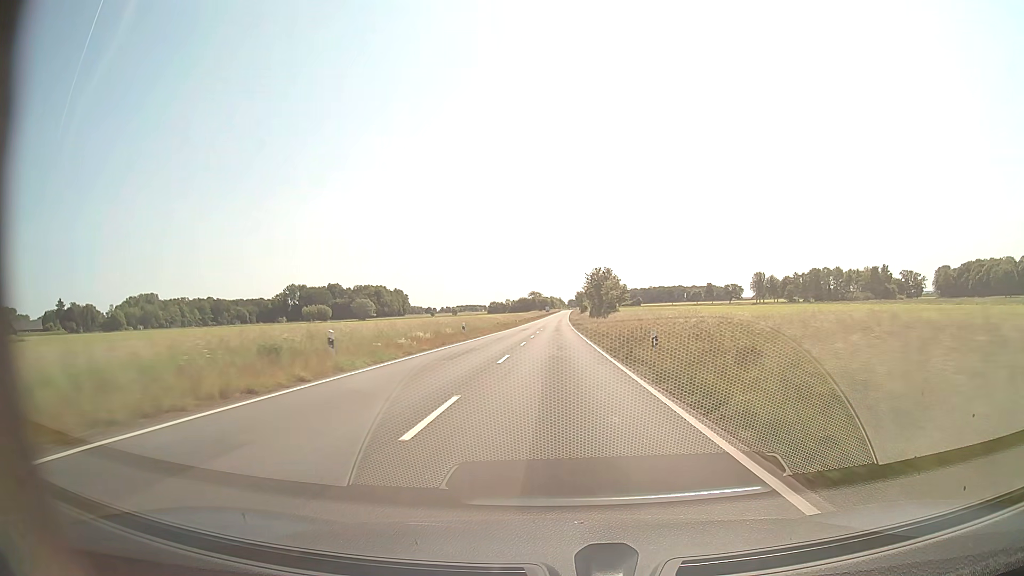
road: secondary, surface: asphalt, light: Day
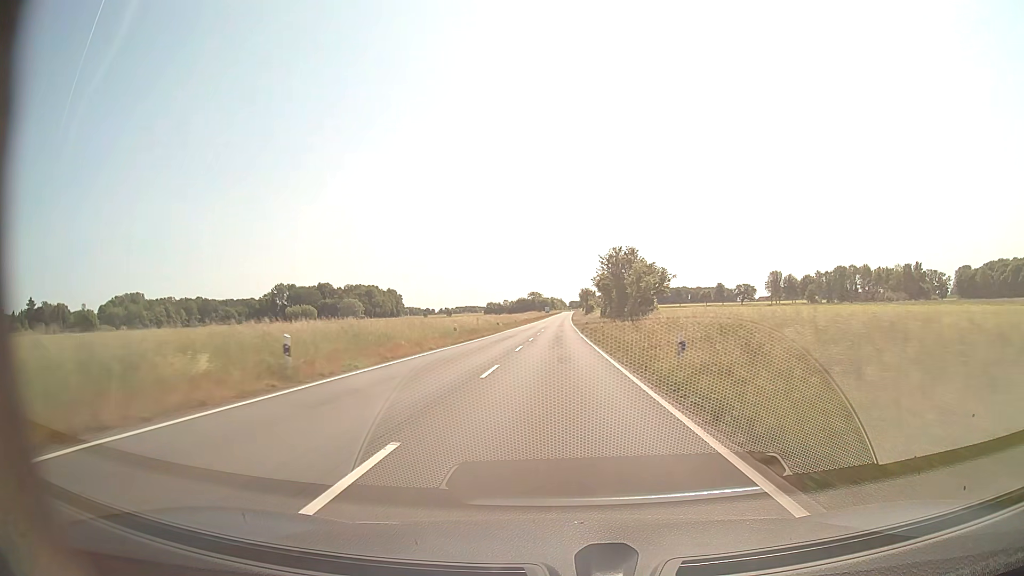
(-0.1, +28.5) m; 0°
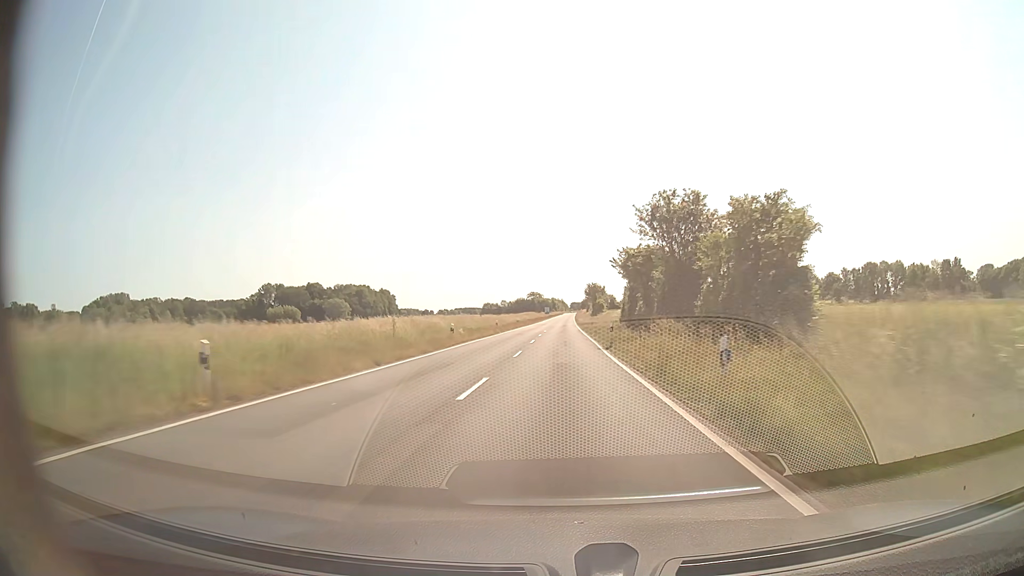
(0.0, +28.6) m; 0°
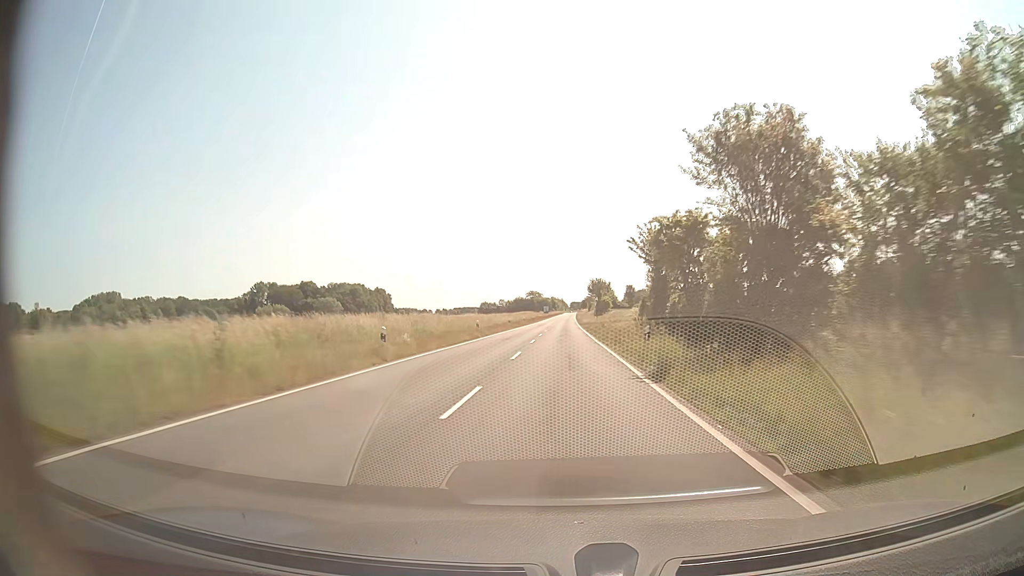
(0.0, +14.3) m; 0°
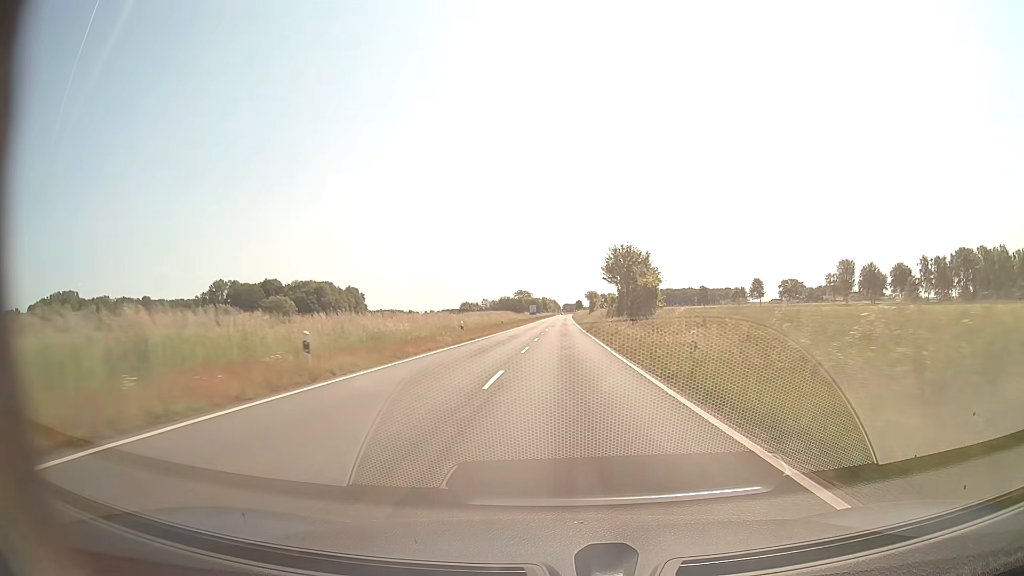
(+0.3, +57.2) m; +1°
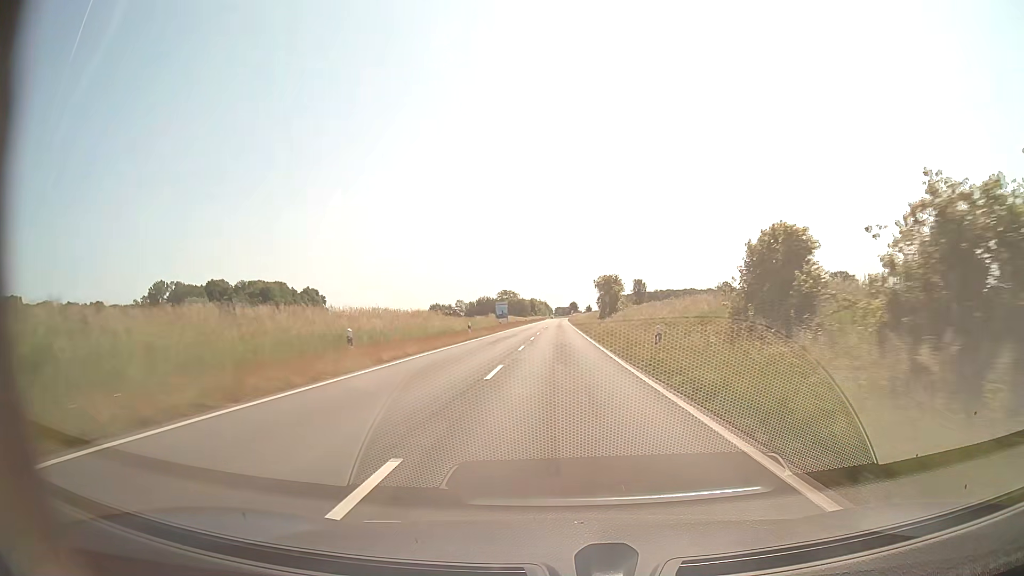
(+0.7, +71.0) m; +1°
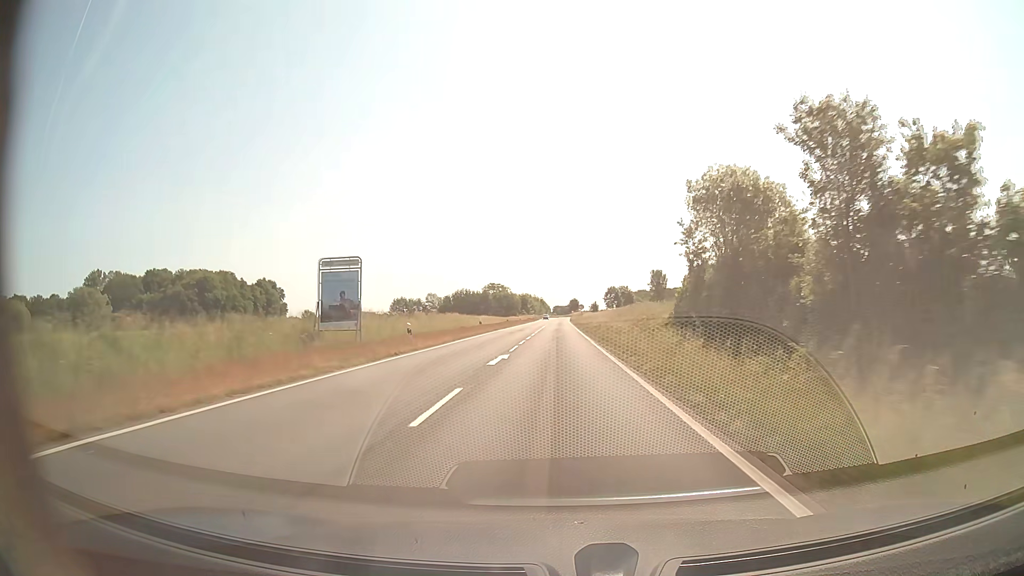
(+0.2, +66.8) m; 0°
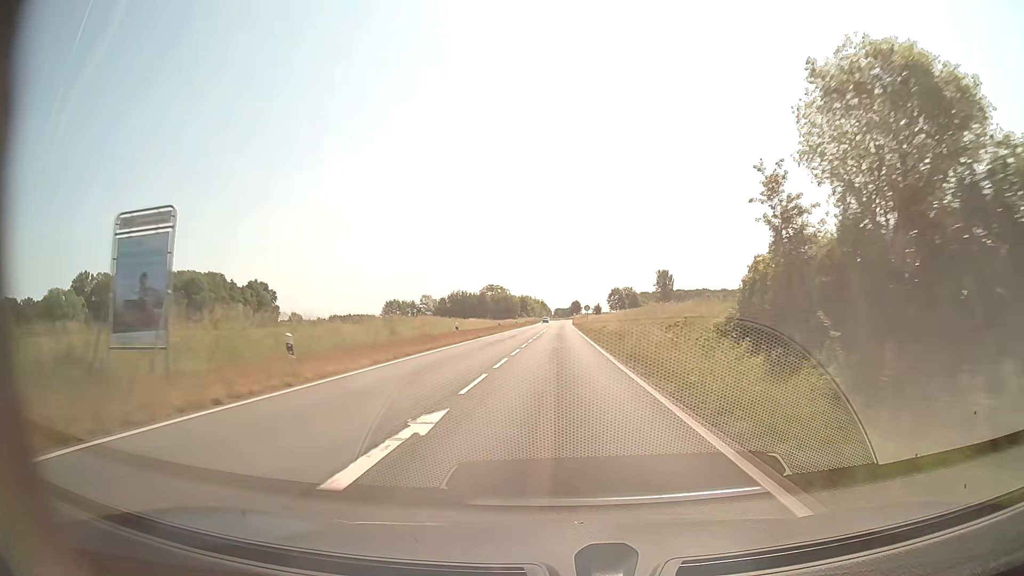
(0.0, +12.5) m; 0°
(0, +10) (0, +20) (0, +30) (0, +40) (0, +50) (0, +60) (0, +70) (0, +80) (+1, +90) (+1, +100) m
